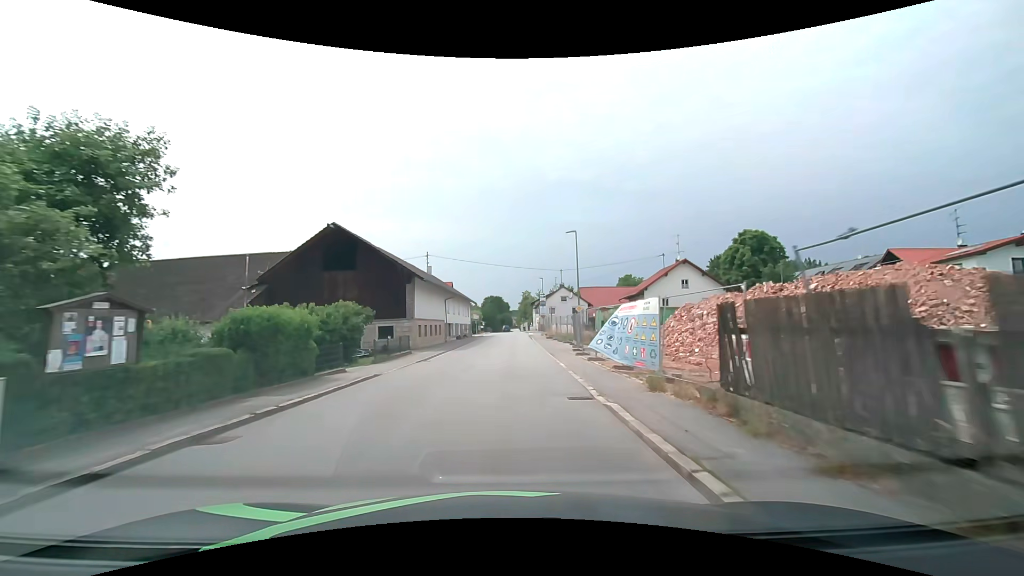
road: secondary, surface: asphalt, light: Day
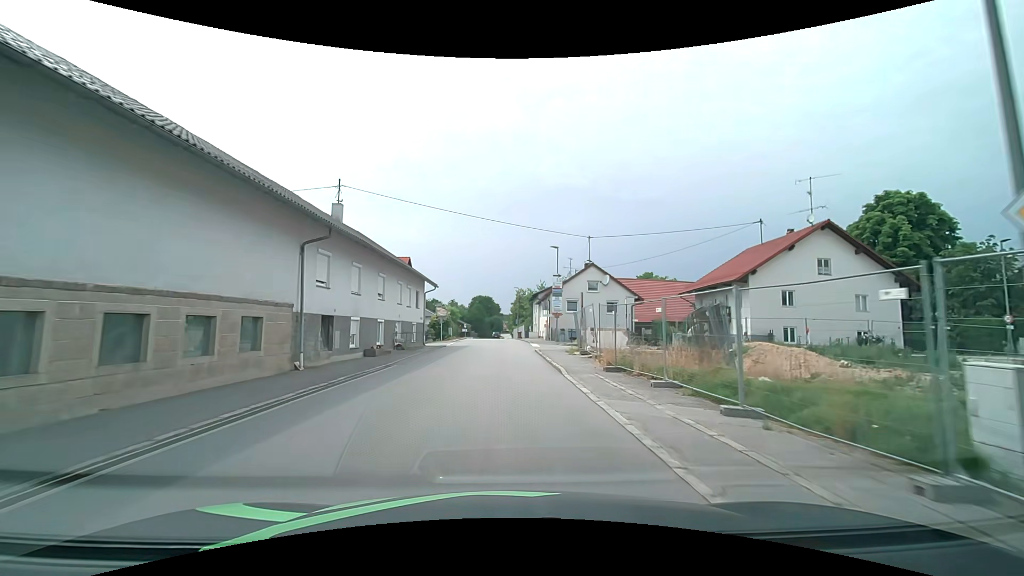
(+0.7, +32.1) m; +1°
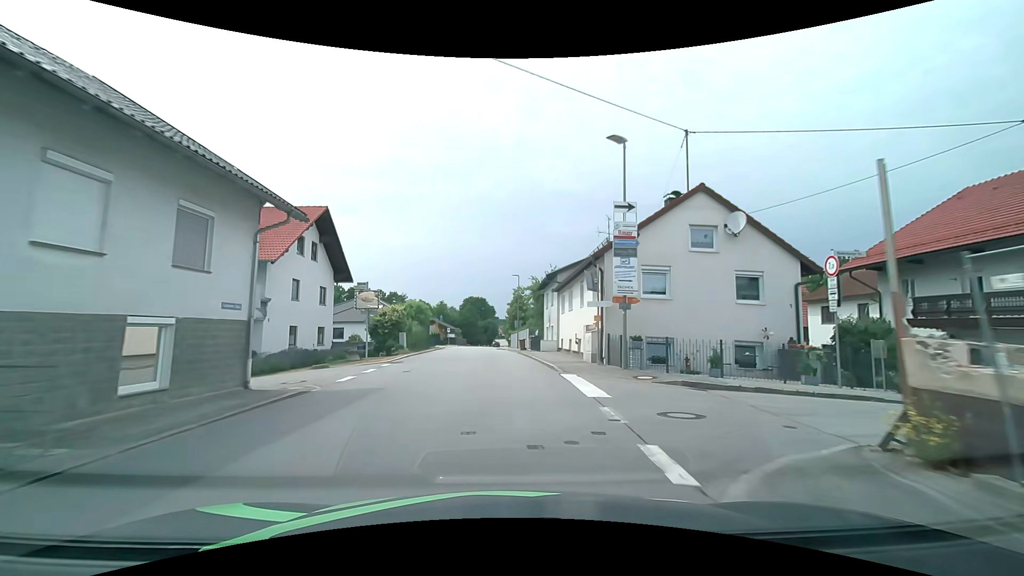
(+0.1, +24.8) m; +1°
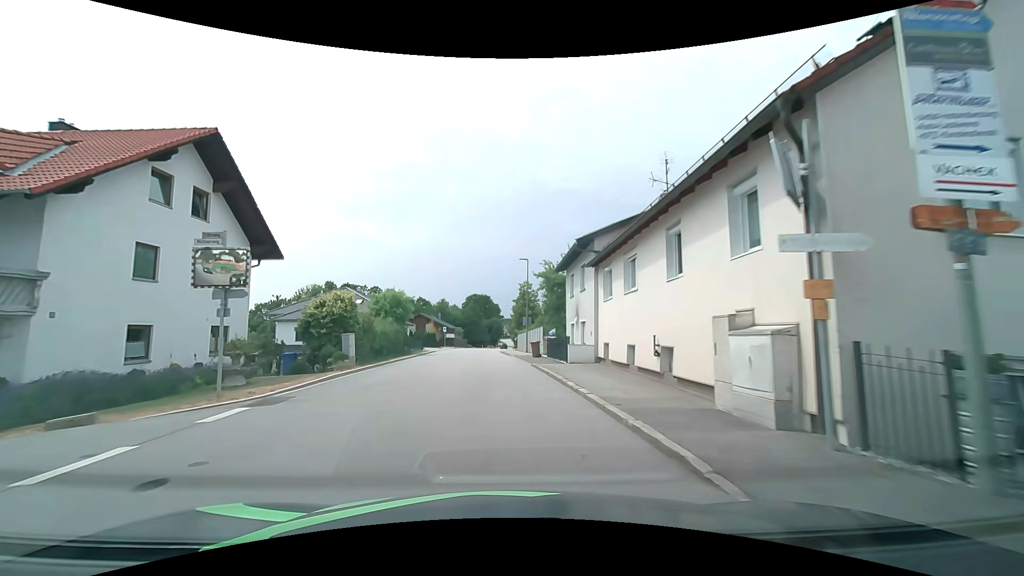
(0.0, +12.4) m; -1°
